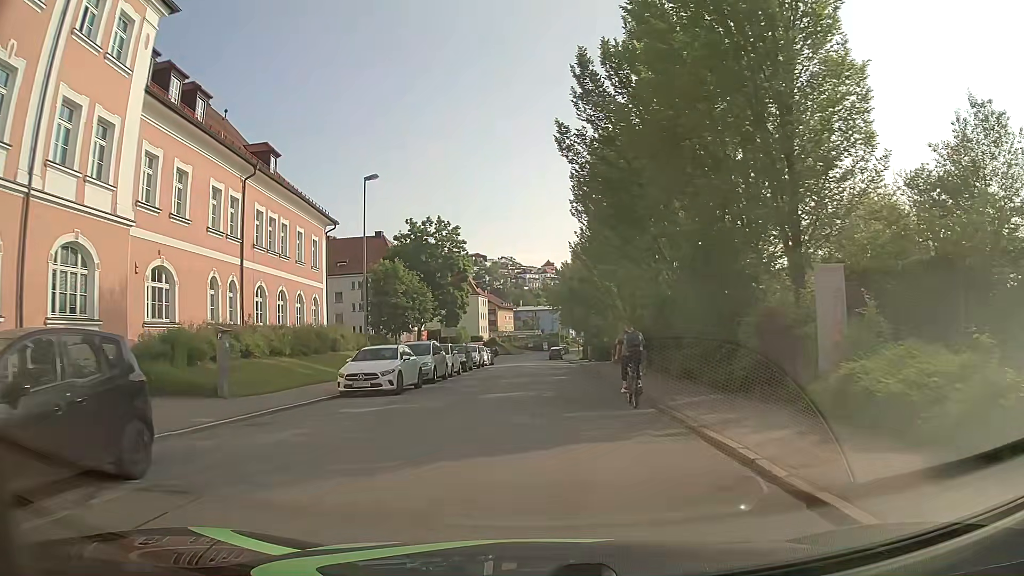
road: tertiary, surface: asphalt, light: Day
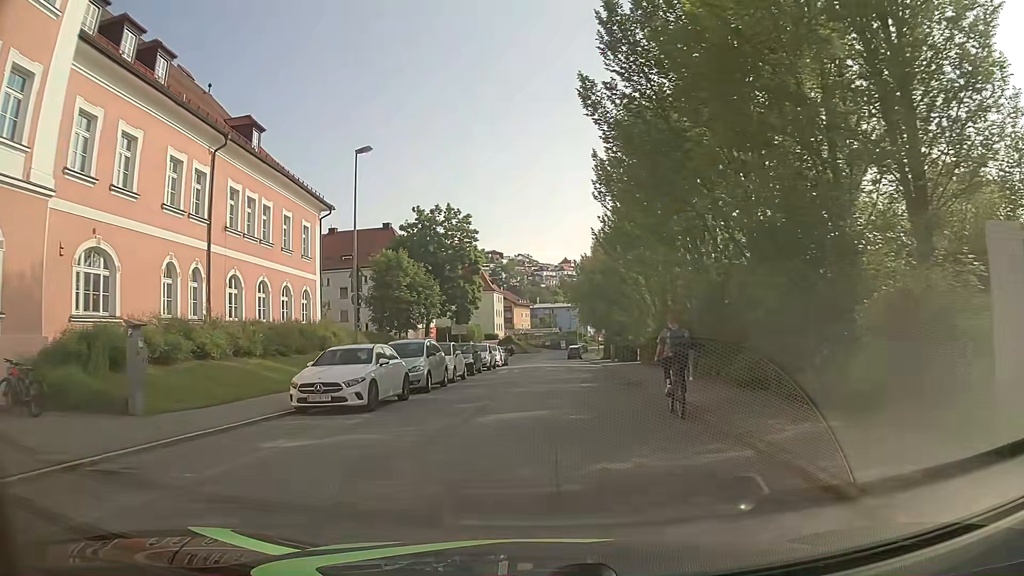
(-0.1, +5.2) m; -2°
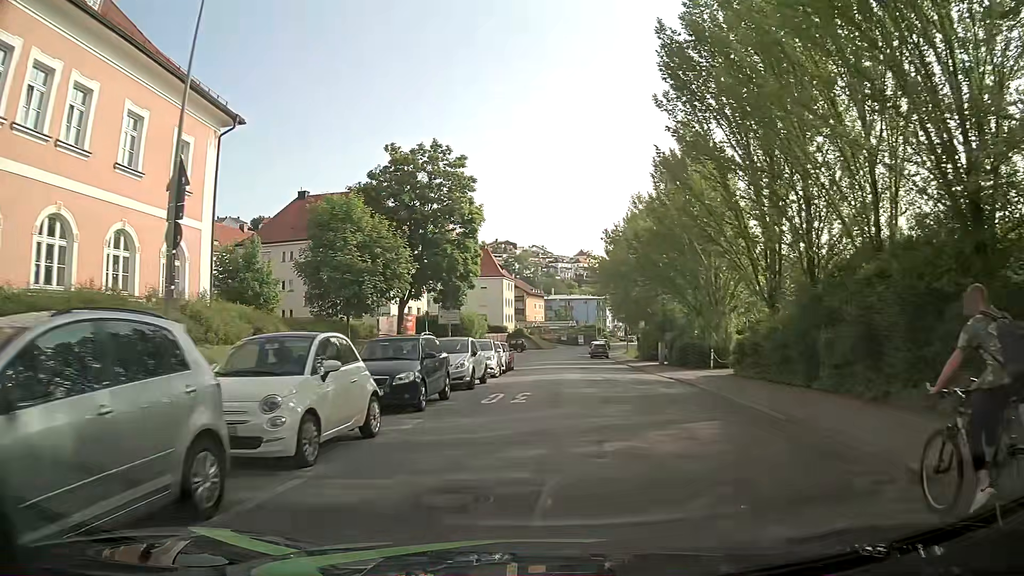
(-0.5, +17.5) m; -2°
(0, +10) (+1, +20) (+2, +30) (+2, +40) (+3, +50) (+4, +60) (+4, +70) (+5, +80) (+6, +90) (+8, +100) m
